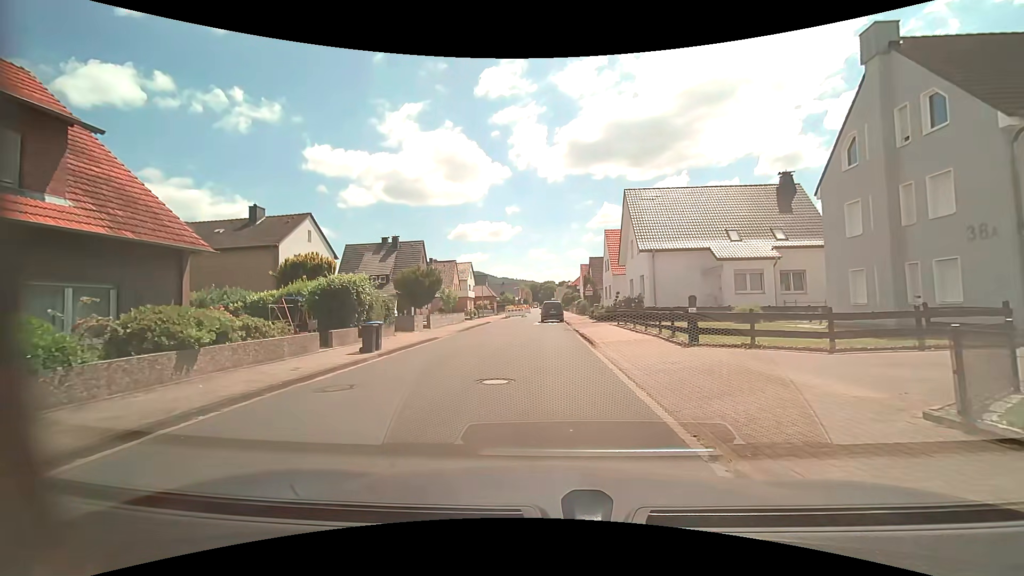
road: residential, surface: asphalt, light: Day
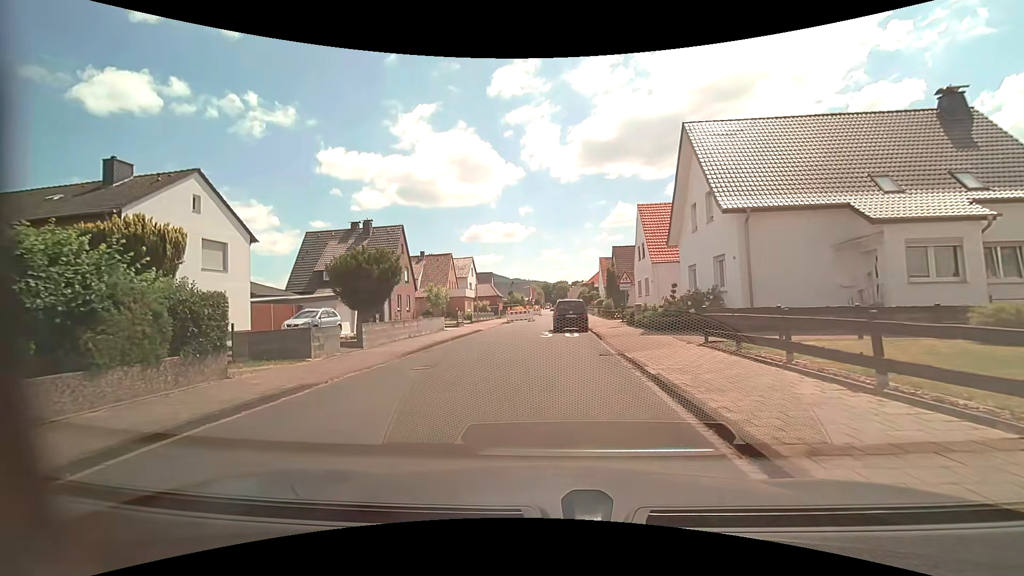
(0.0, +13.5) m; -2°
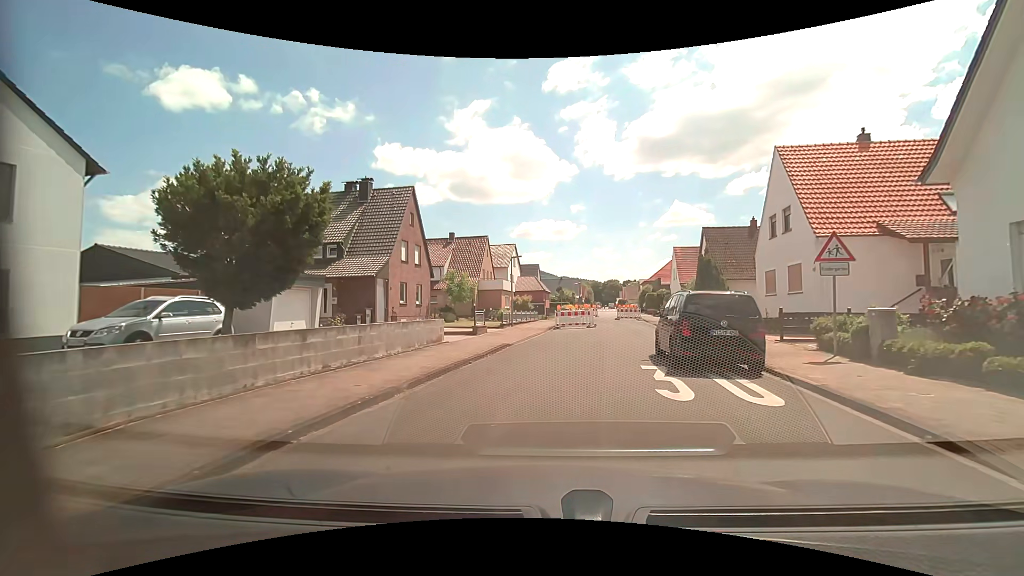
(-1.0, +14.5) m; -5°
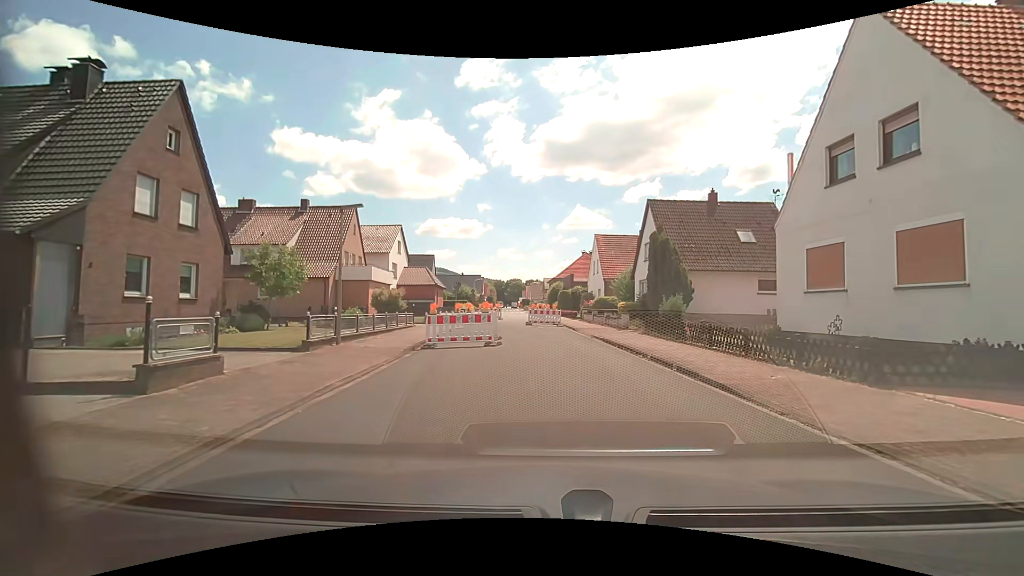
(+0.8, +14.2) m; +11°
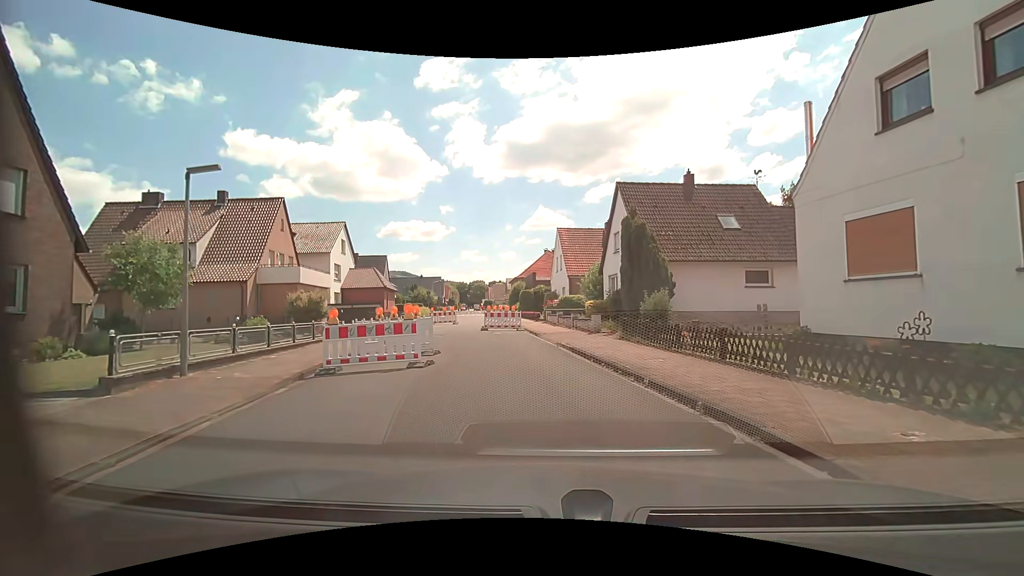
(+0.2, +4.6) m; +5°
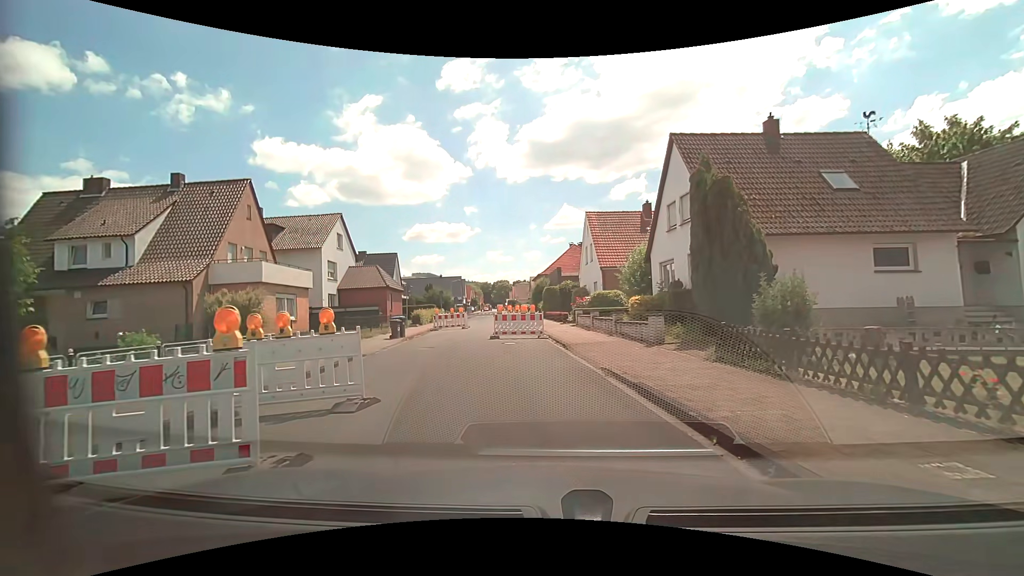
(-0.2, +7.3) m; -4°
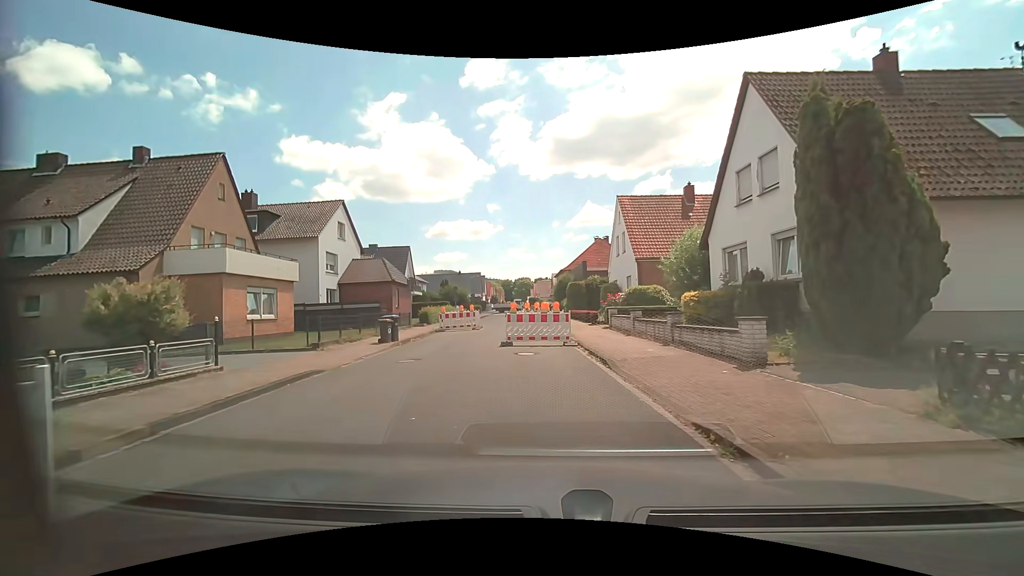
(-0.1, +4.9) m; -2°
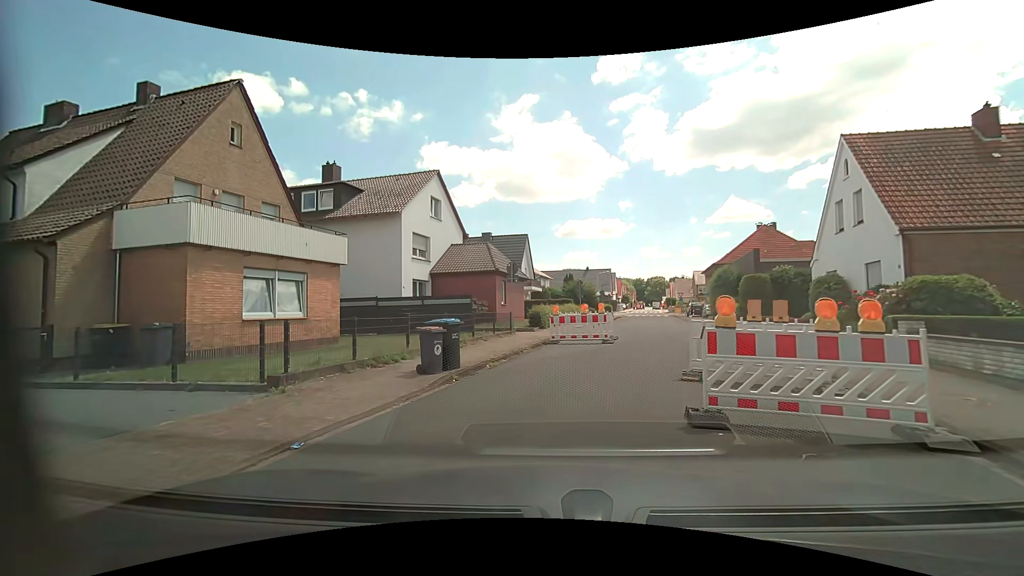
(-0.9, +10.3) m; -14°
(0, +10) (+4, +19) (+6, +29) (+8, +39) (+11, +48) (+13, +58) (+14, +68) (+17, +78) (+21, +86) (+31, +86) m
